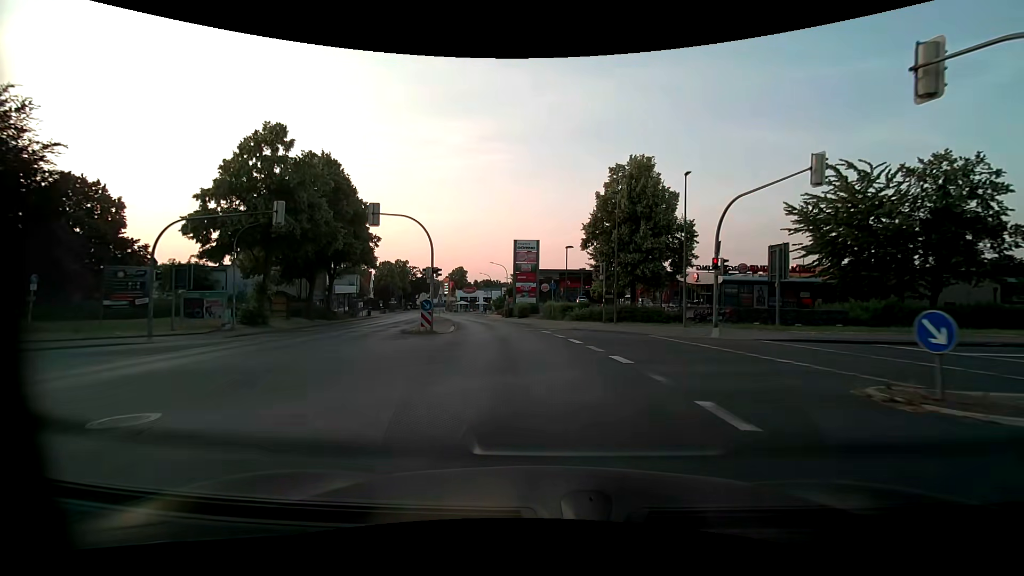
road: primary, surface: asphalt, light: Day
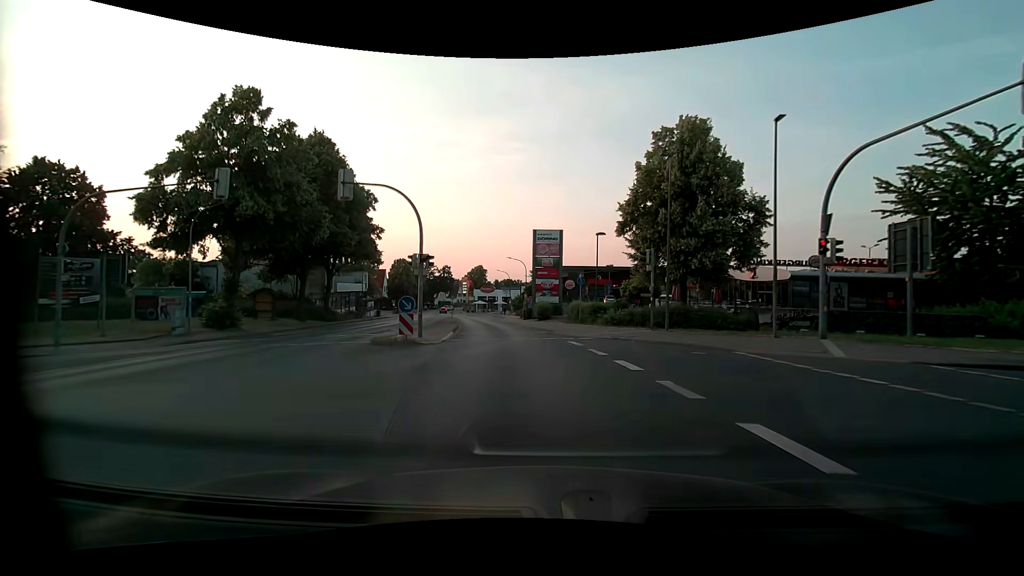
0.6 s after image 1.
(-0.1, +7.2) m; -3°
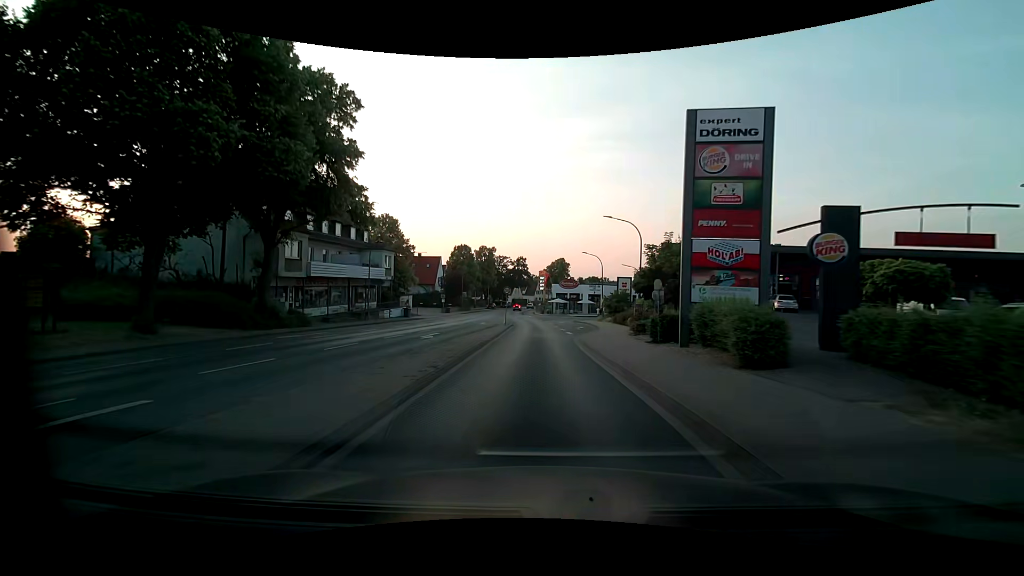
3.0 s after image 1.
(-2.6, +28.3) m; -10°
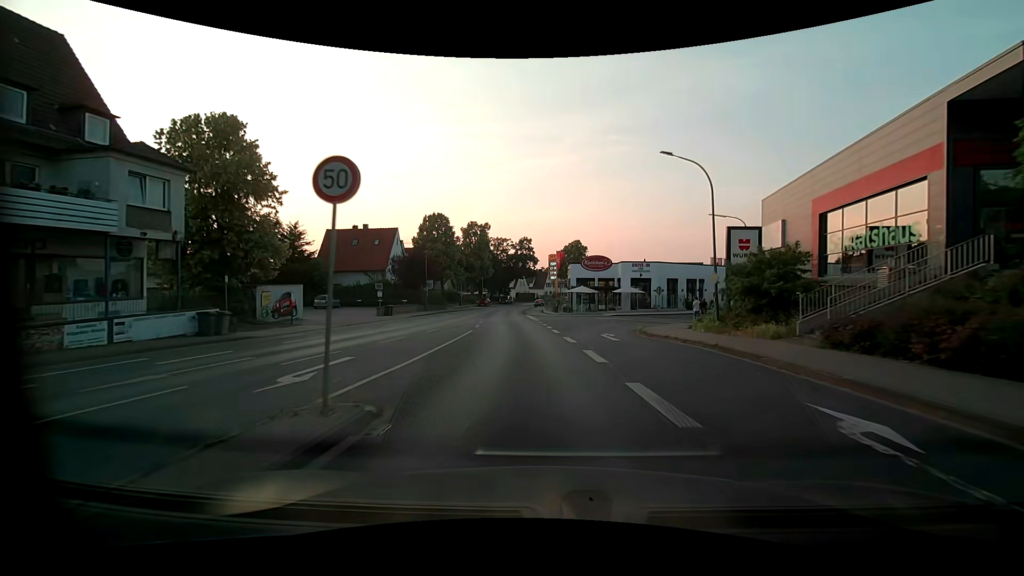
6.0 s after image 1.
(-0.3, +34.8) m; -1°
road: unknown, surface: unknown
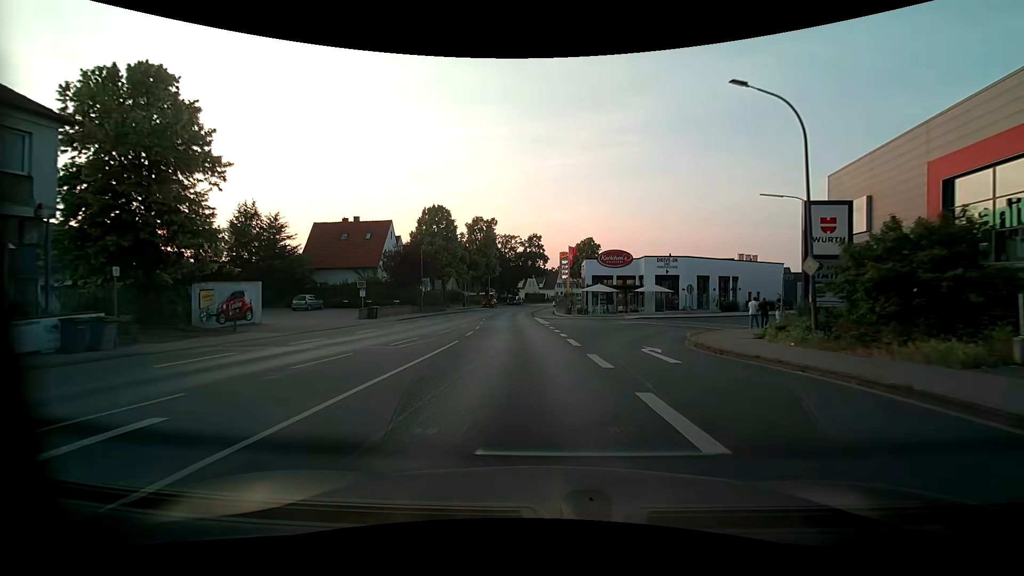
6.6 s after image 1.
(-0.1, +6.8) m; -1°
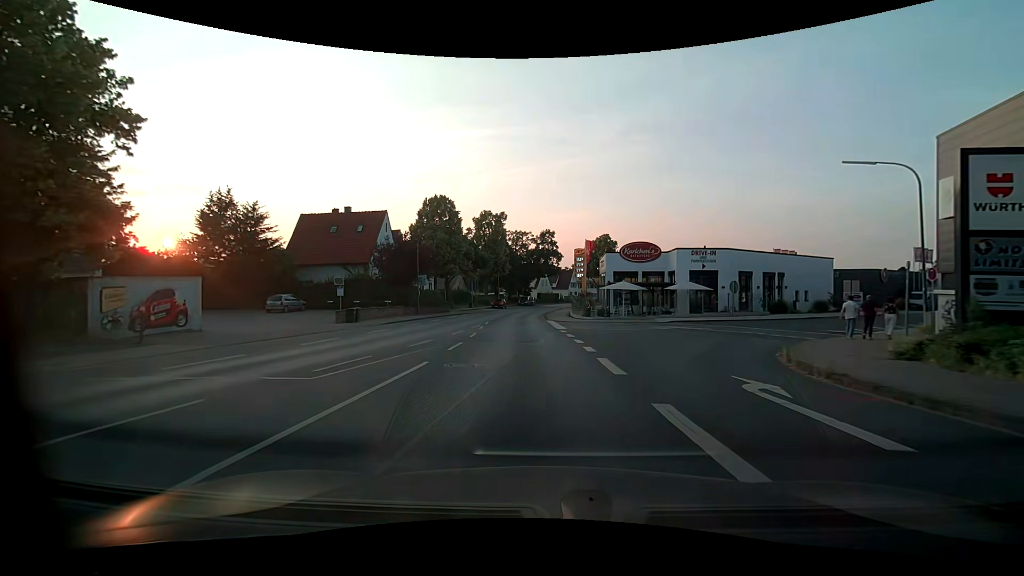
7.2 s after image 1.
(-0.1, +6.6) m; -1°
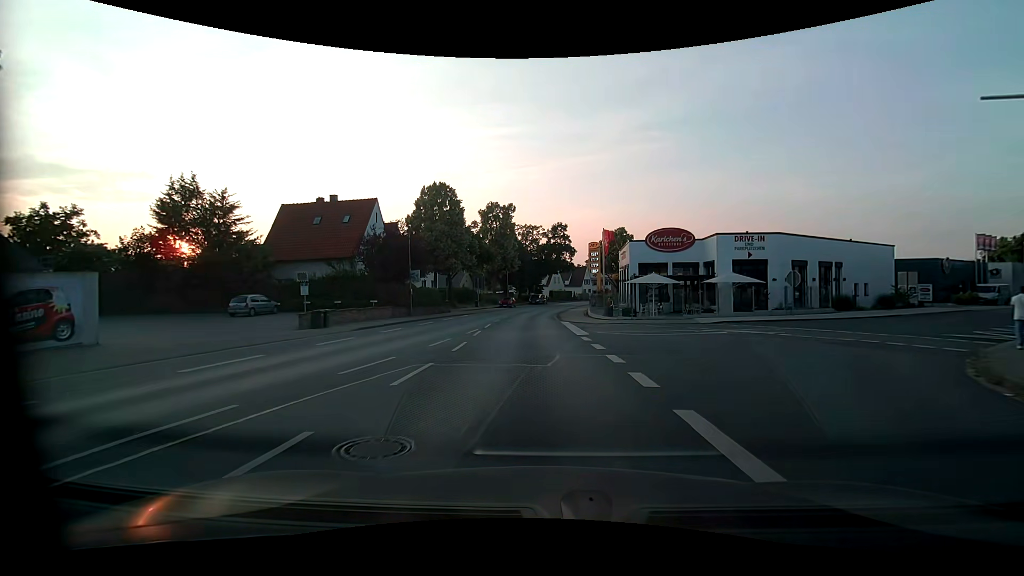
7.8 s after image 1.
(-0.1, +6.4) m; -1°
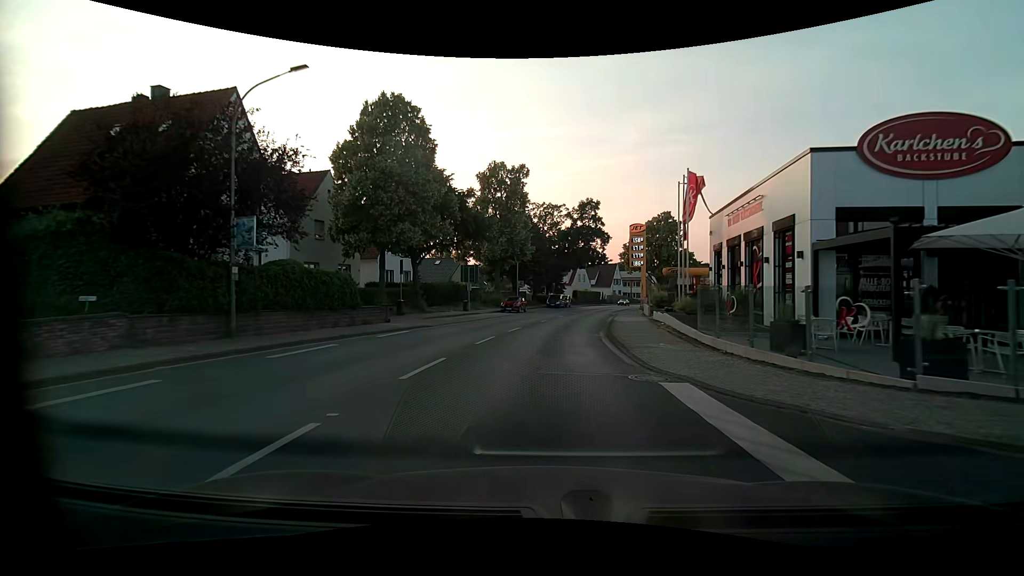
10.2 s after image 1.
(-0.9, +23.8) m; -3°
